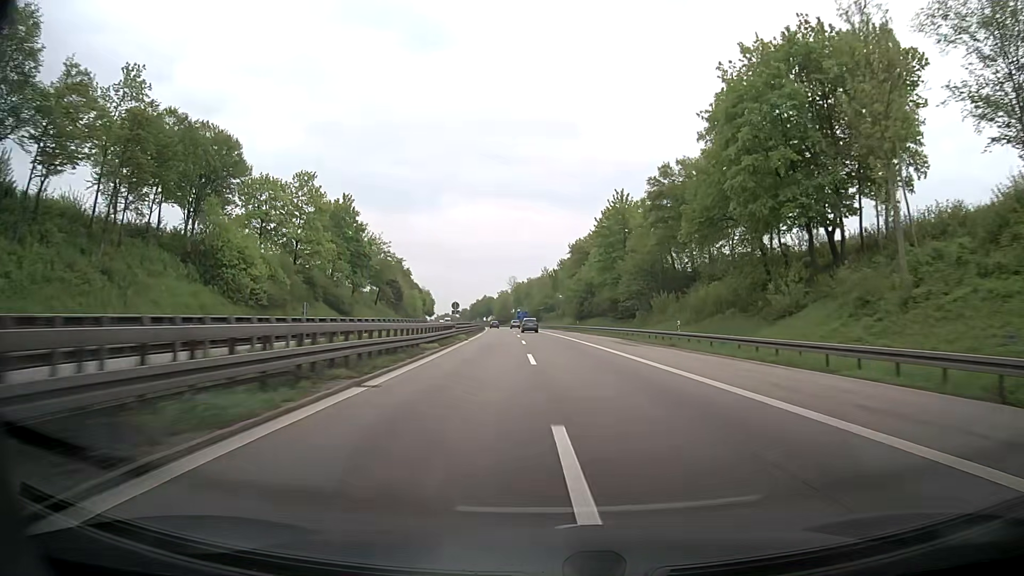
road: motorway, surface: asphalt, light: Day
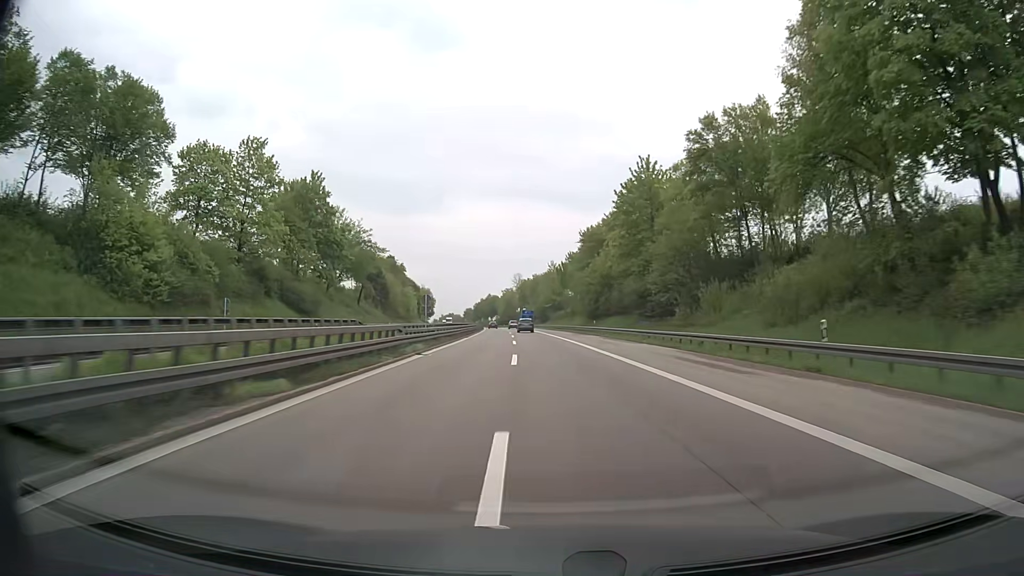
(-0.1, +18.7) m; -1°
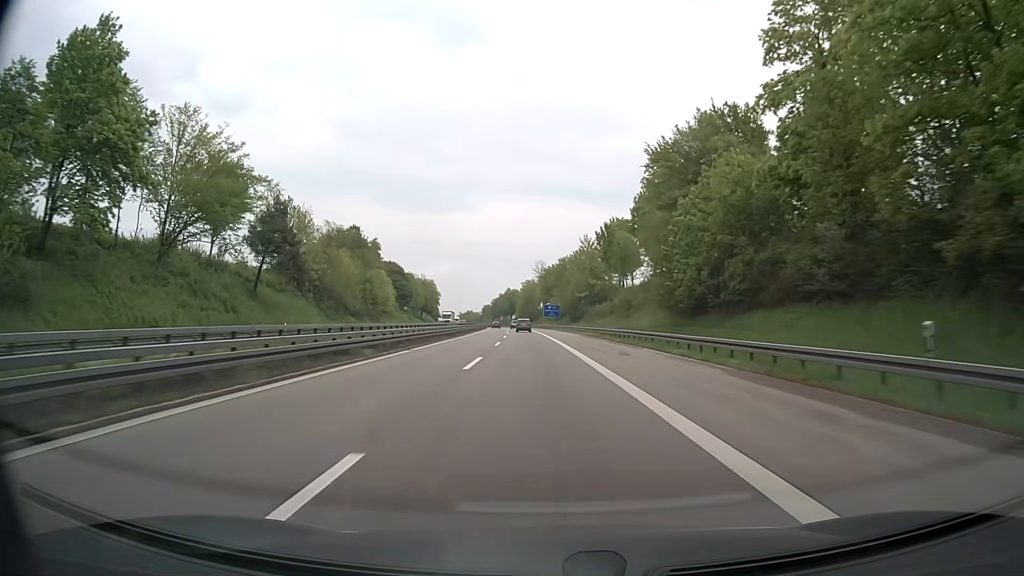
(-1.0, +56.0) m; -2°
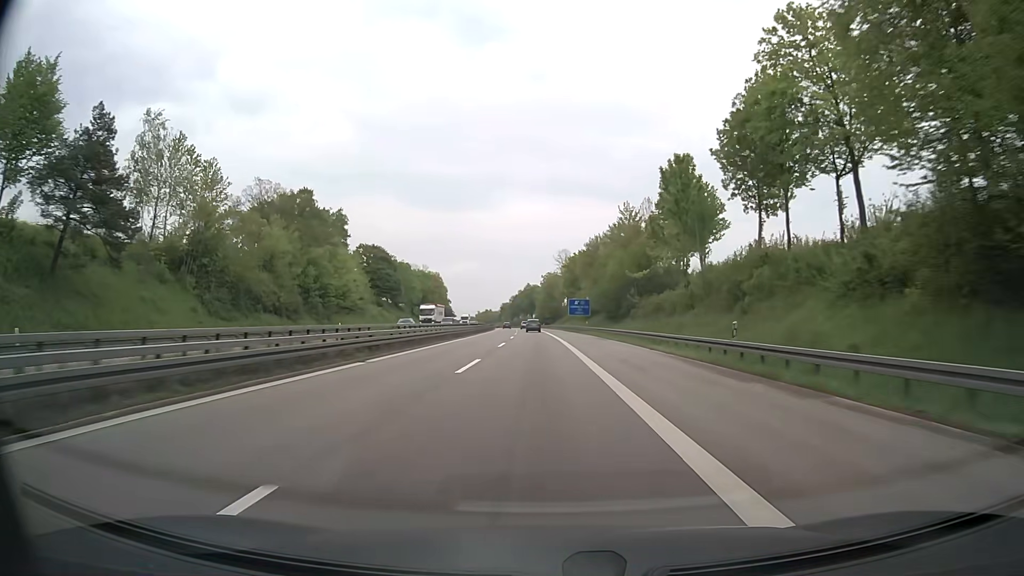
(-0.7, +37.3) m; -2°
(0, +10) (0, +20) (0, +30) (0, +40) (0, +50) (-1, +60) (-1, +70) (-1, +80) (-2, +90) (-2, +100) m
